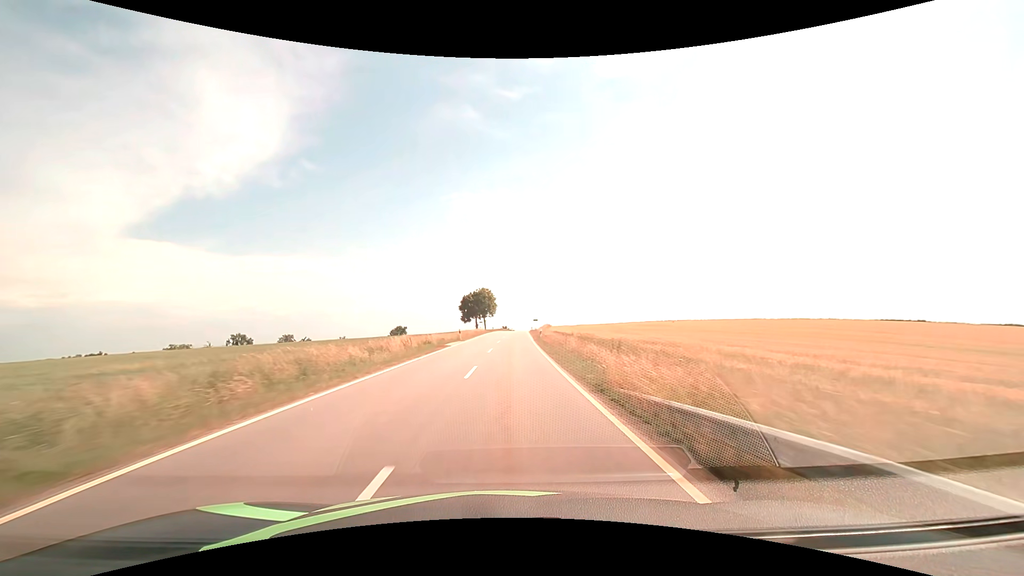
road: tertiary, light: Day
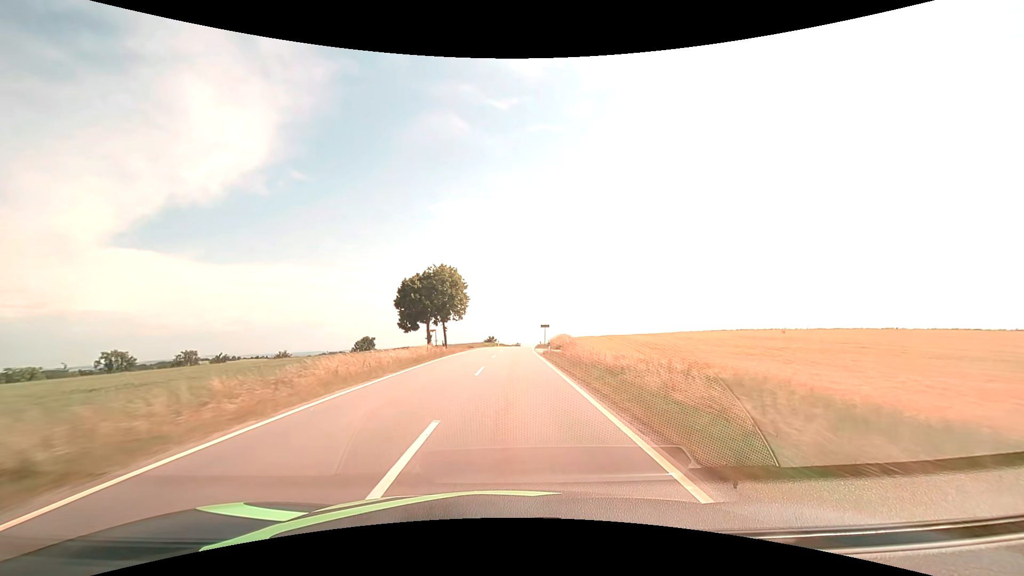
(+0.8, +58.4) m; +1°
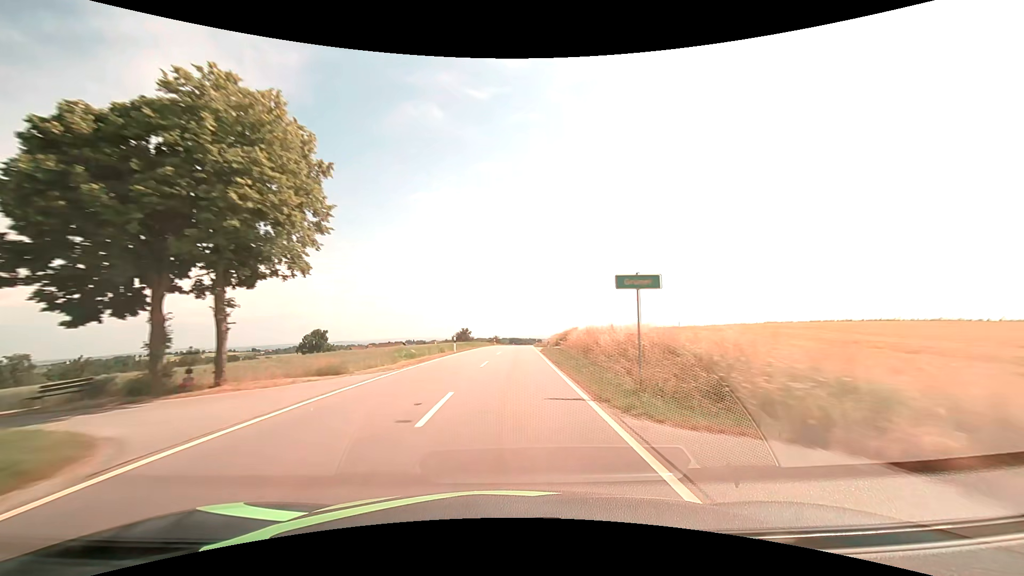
(+0.8, +45.3) m; +2°
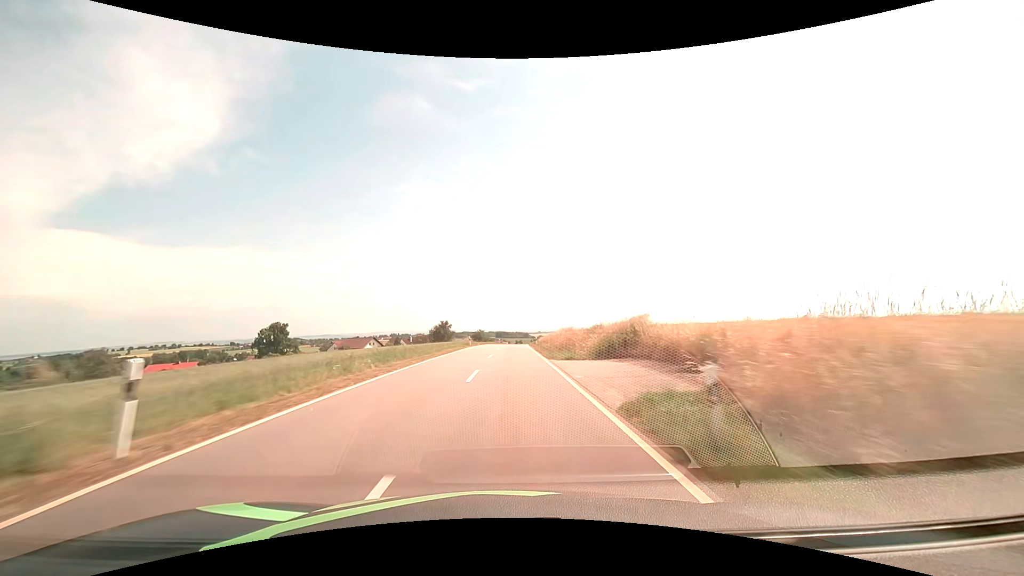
(+0.4, +30.7) m; +2°
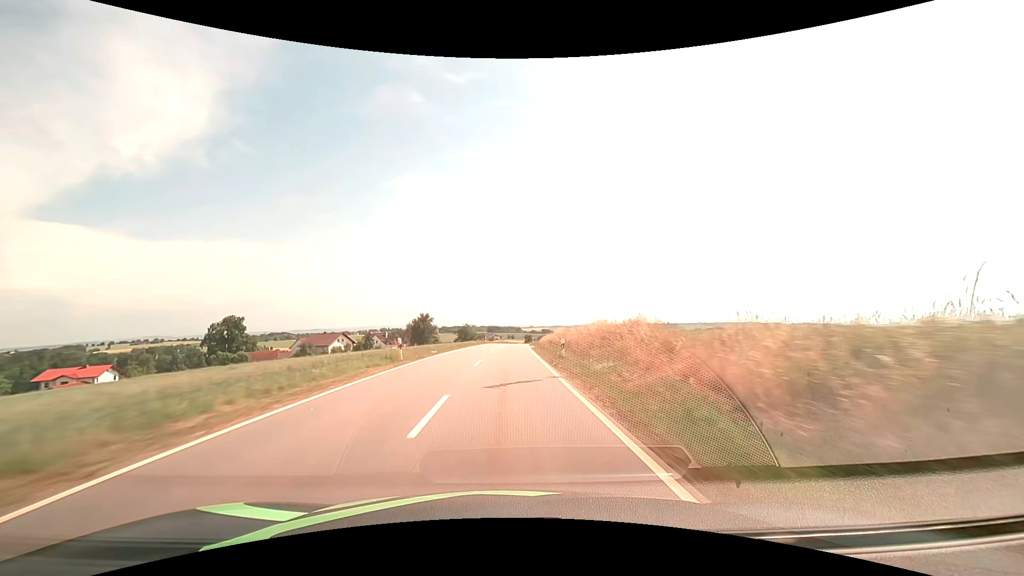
(+0.3, +31.0) m; +1°
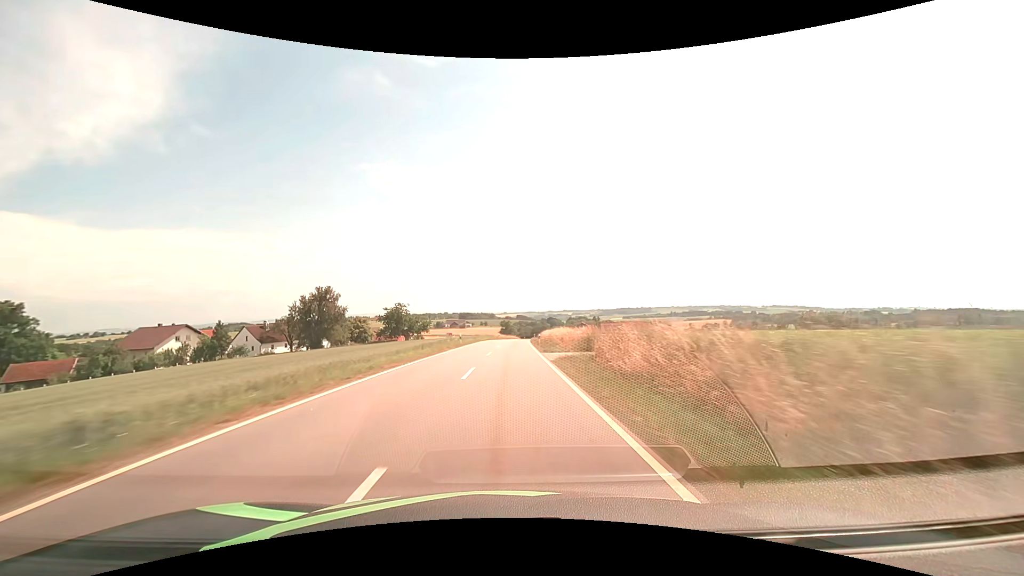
(+1.7, +78.2) m; +3°
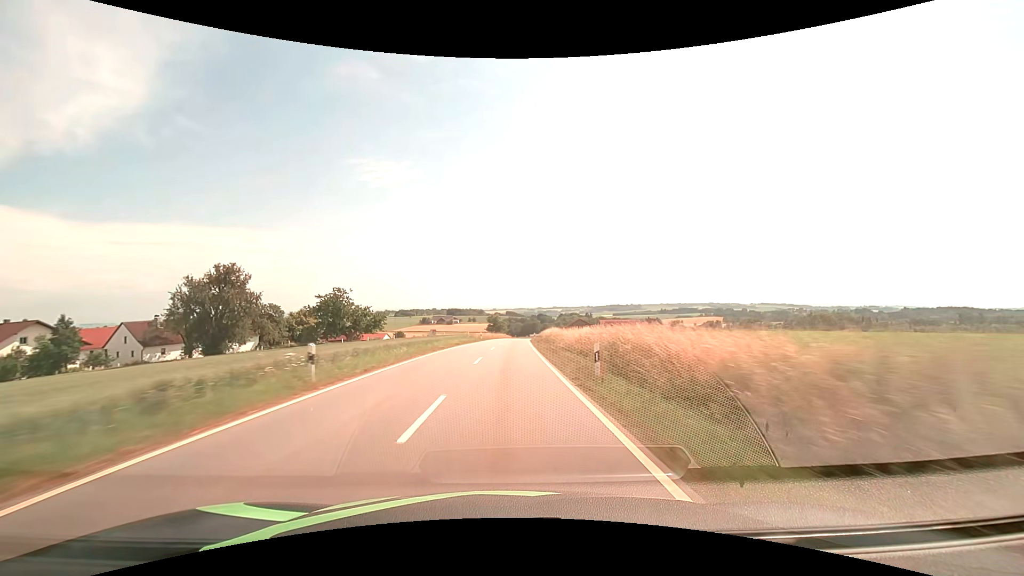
(+0.4, +31.4) m; +1°
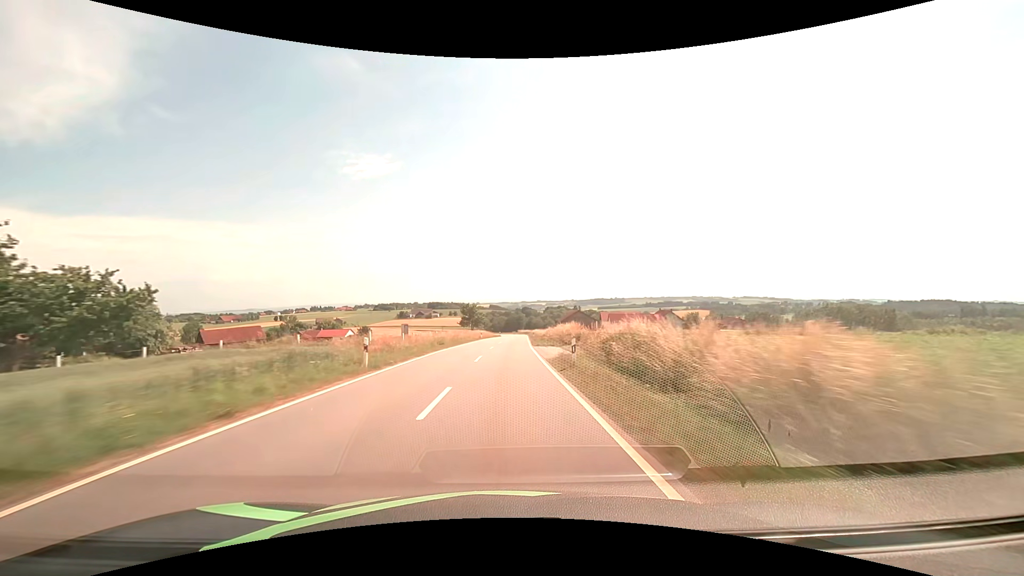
(+0.7, +47.0) m; +2°
(0, +10) (0, +20) (0, +30) (+1, +40) (+1, +50) (+1, +60) (+2, +70) (+2, +80) (+2, +90) (+3, +100) m
